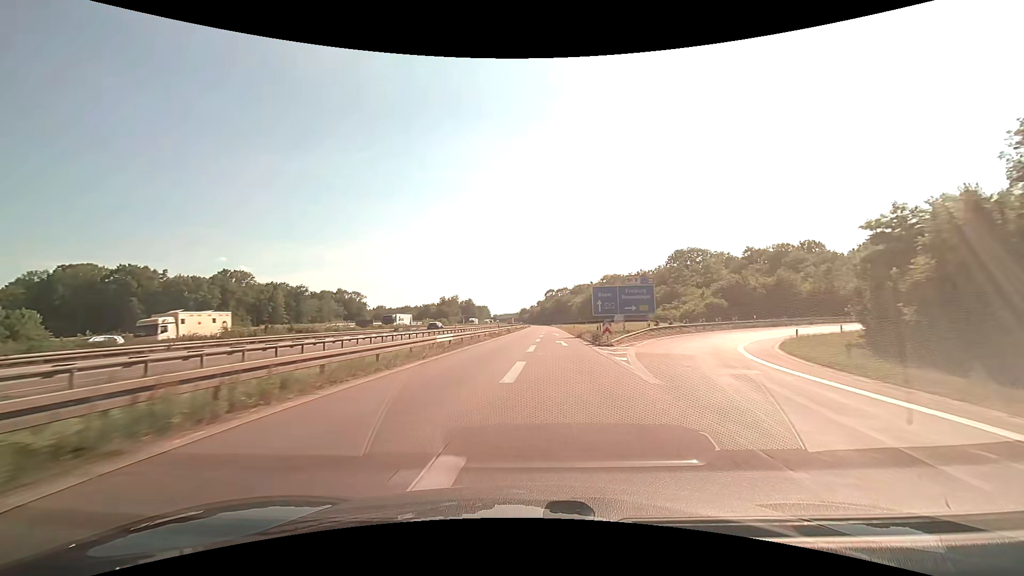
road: motorway_link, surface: asphalt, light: Day
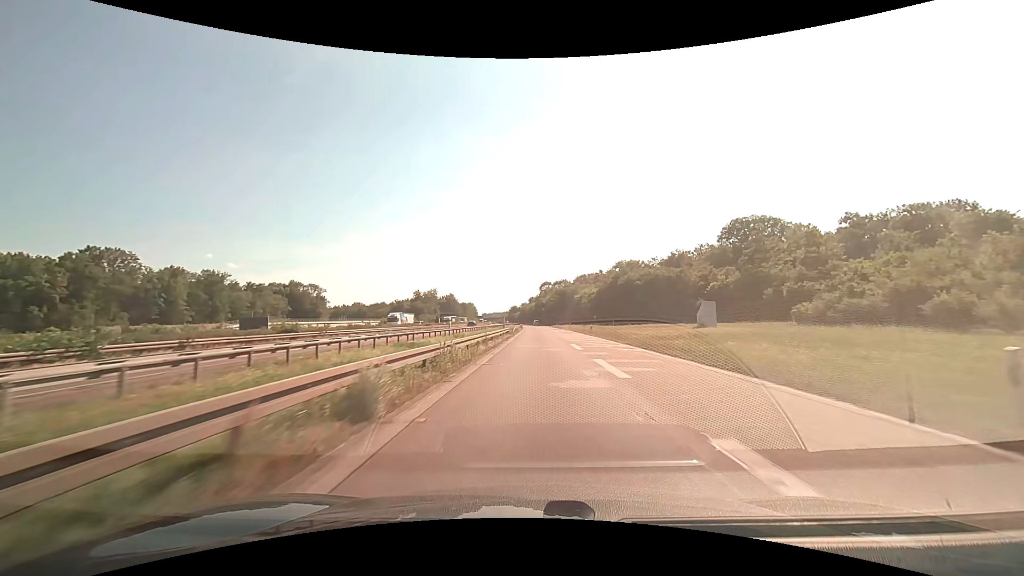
(-0.6, +59.8) m; +1°
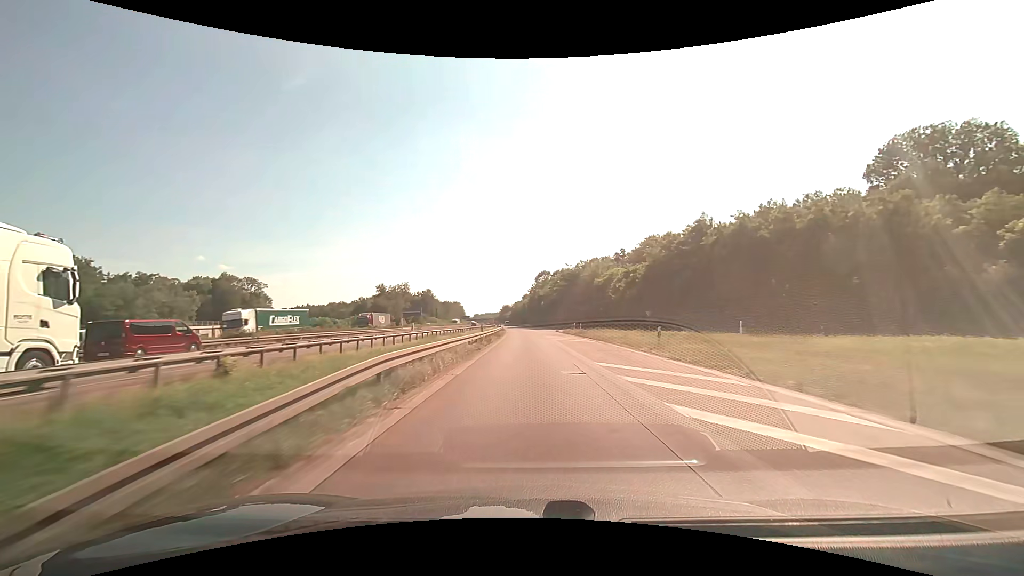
(+0.9, +63.2) m; +1°
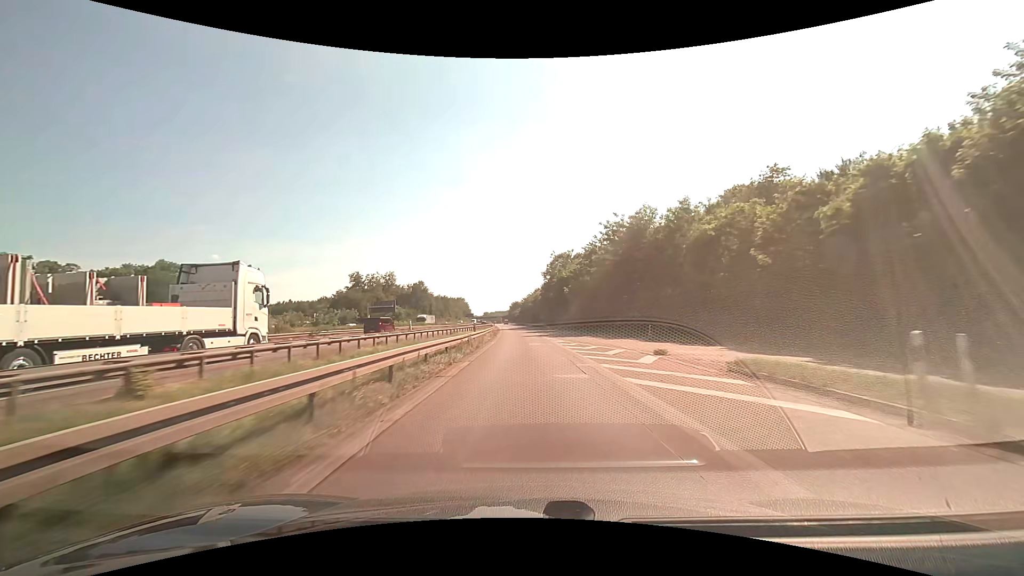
(-0.5, +51.3) m; -1°
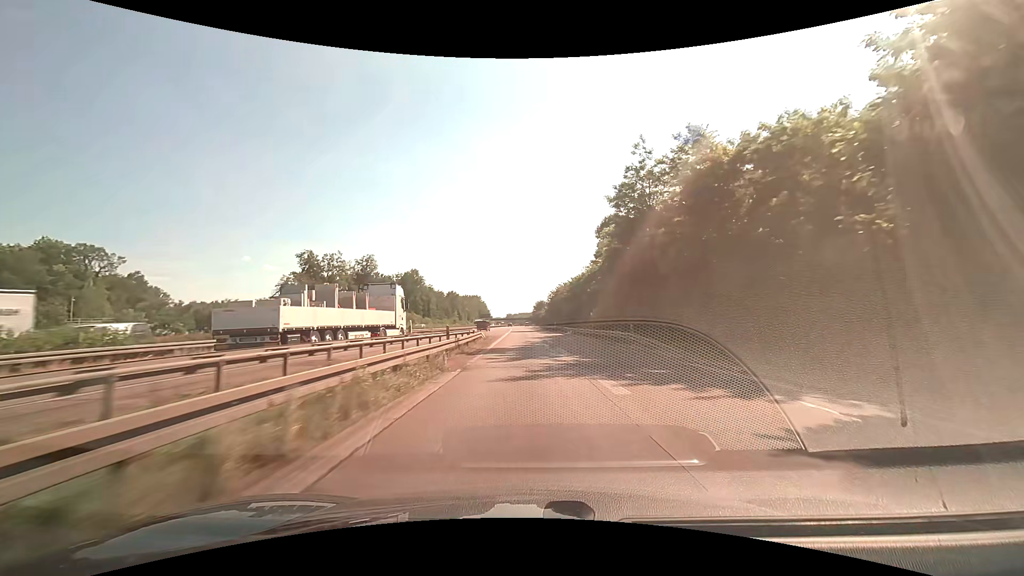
(-1.4, +63.3) m; -3°
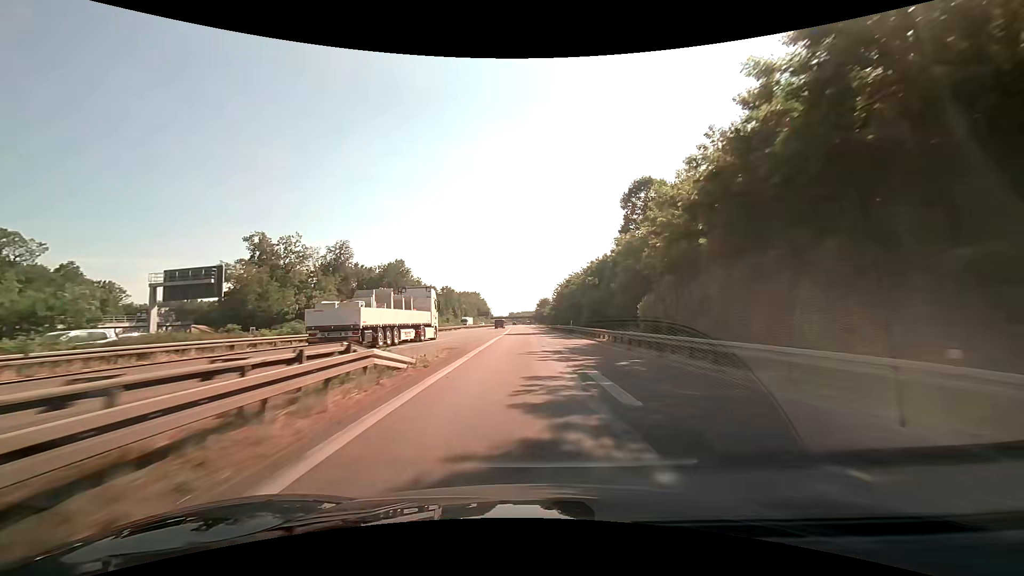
(0.0, +25.6) m; 0°
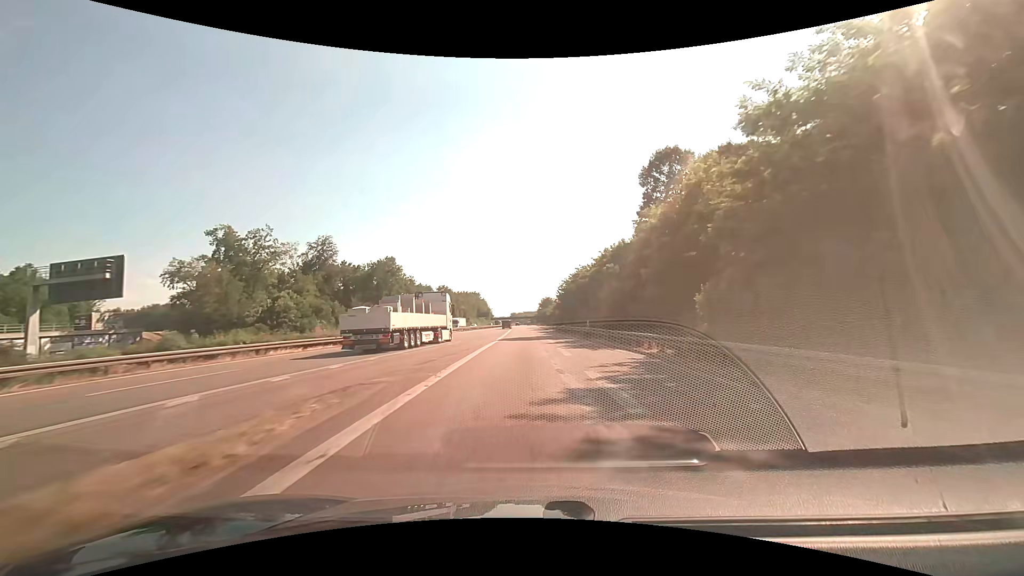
(-0.1, +12.8) m; 0°
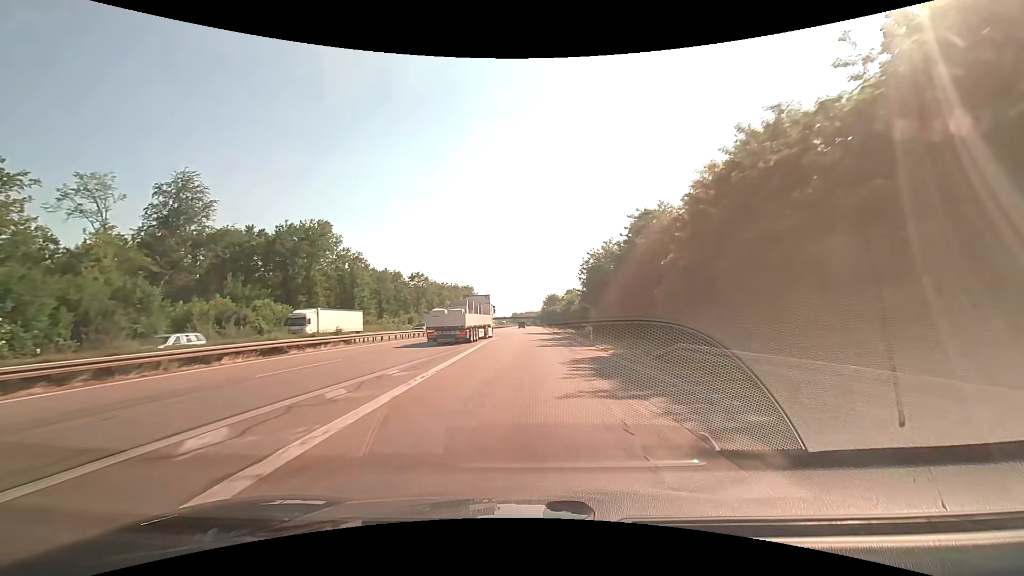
(-0.2, +53.0) m; 0°
(0, +10) (0, +20) (0, +30) (0, +40) (0, +50) (-1, +60) (-1, +70) (-1, +80) (-1, +90) (-1, +100) m
